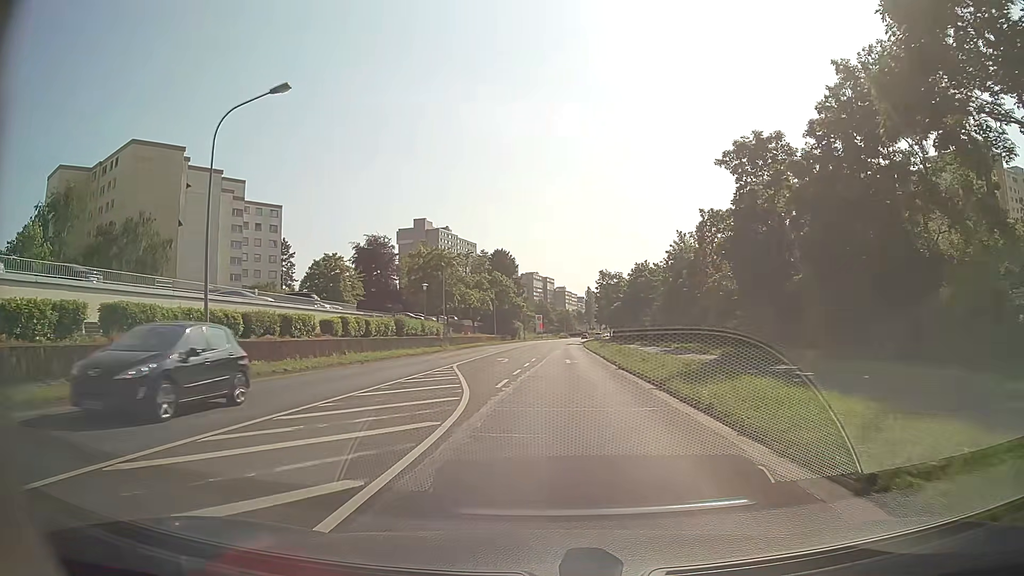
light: Day
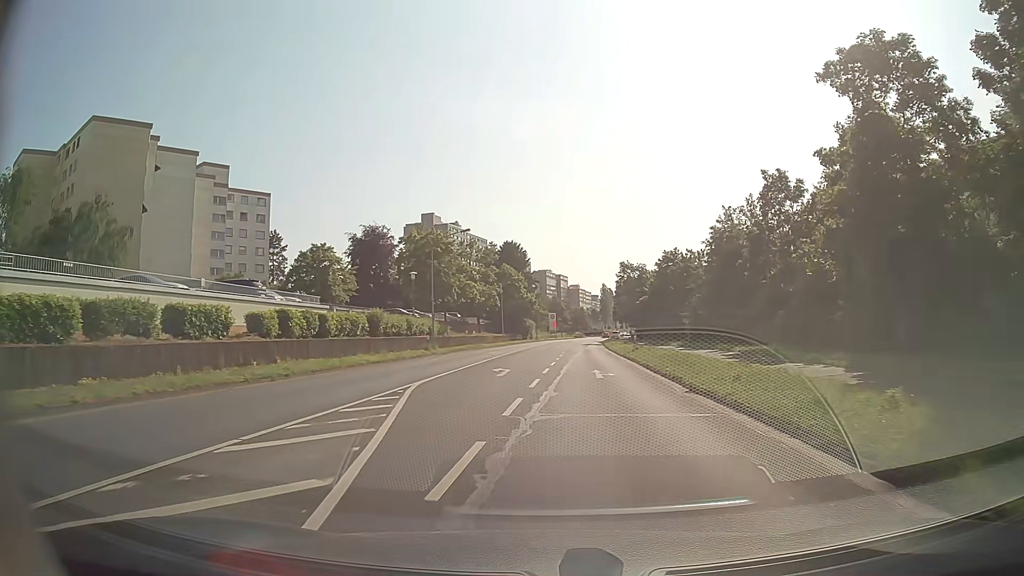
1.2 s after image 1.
(-0.1, +11.9) m; -1°
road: secondary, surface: asphalt
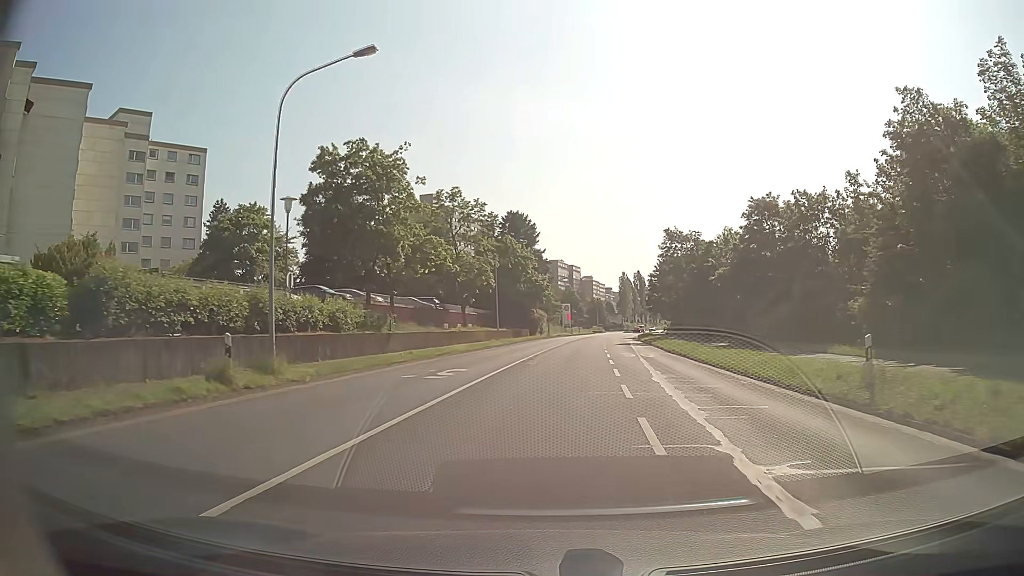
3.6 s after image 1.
(-0.4, +28.1) m; -1°
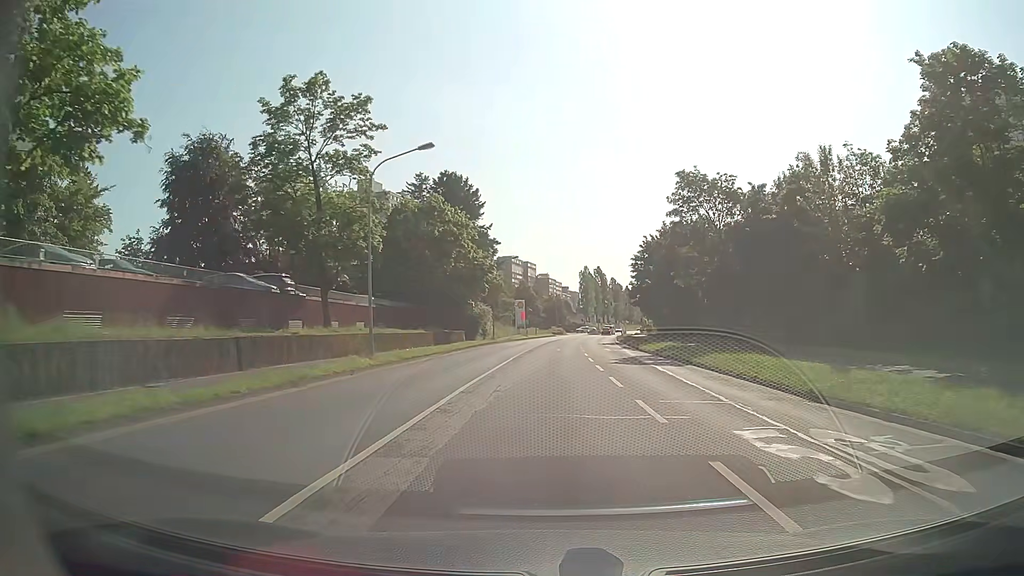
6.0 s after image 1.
(+1.0, +27.6) m; +4°
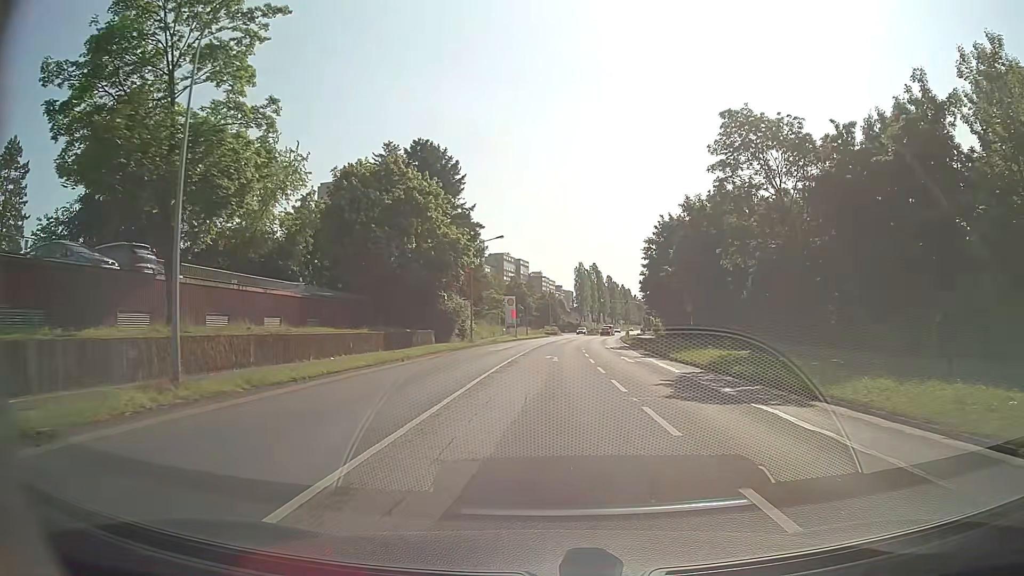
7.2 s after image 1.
(+0.1, +13.2) m; +1°
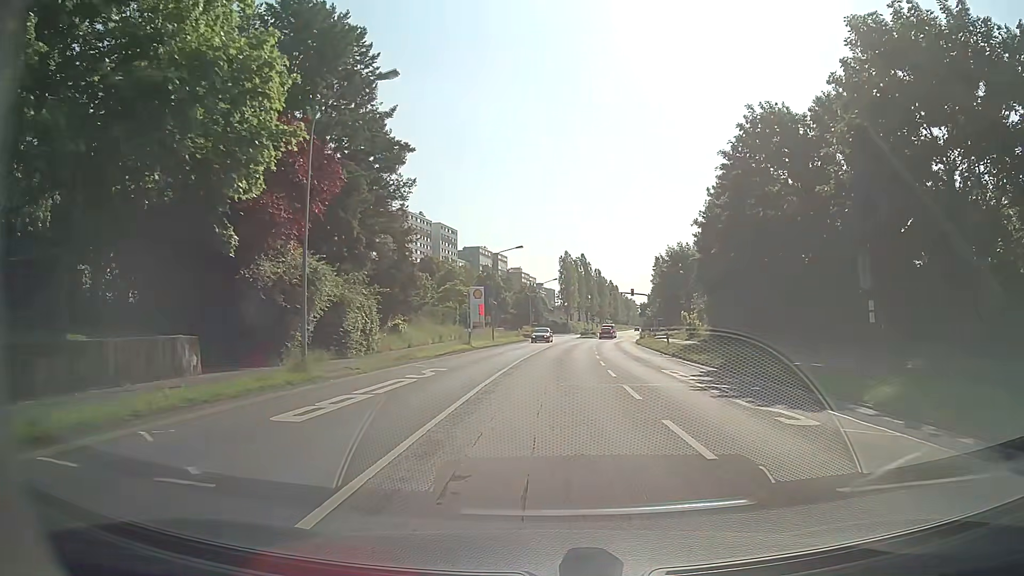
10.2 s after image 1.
(+0.3, +31.7) m; +2°
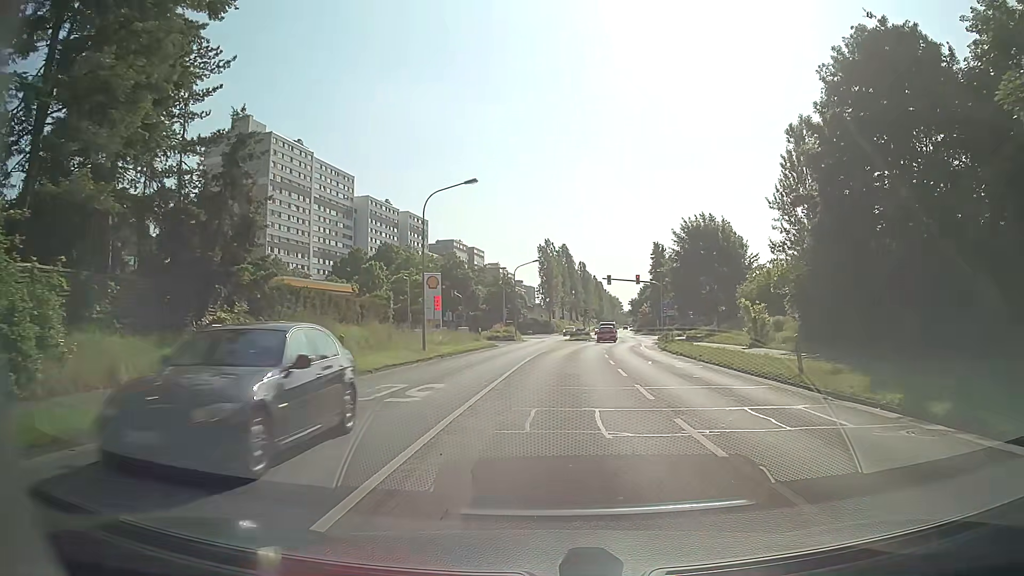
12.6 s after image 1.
(+0.1, +23.9) m; +1°
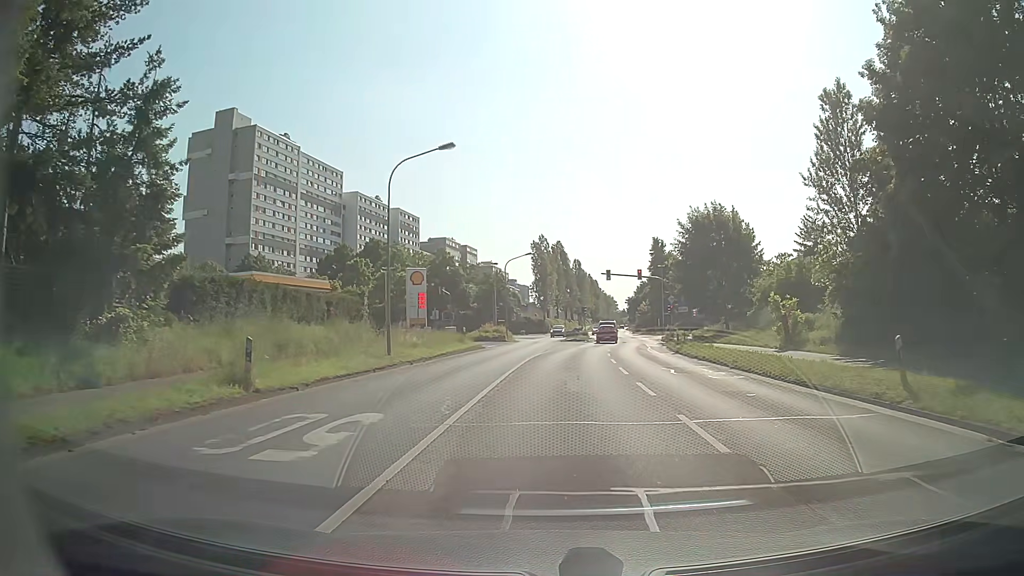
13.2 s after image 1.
(0.0, +5.8) m; 0°
(0, +10) (+1, +20) (+1, +30) (+3, +40) (+4, +50) (+6, +60) (+7, +70) (+6, +80) (+2, +89) (-6, +95) m
